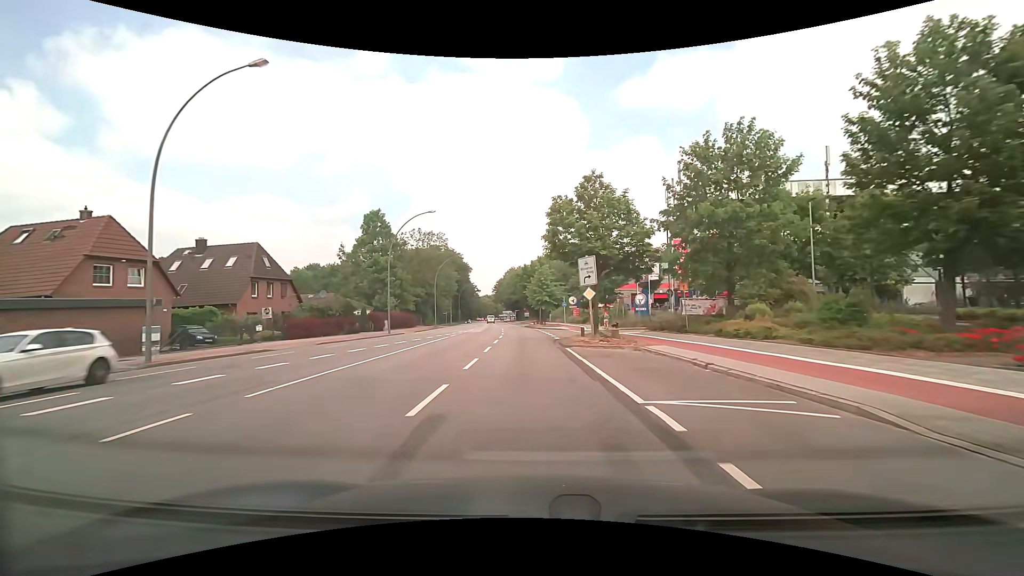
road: secondary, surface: asphalt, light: Day
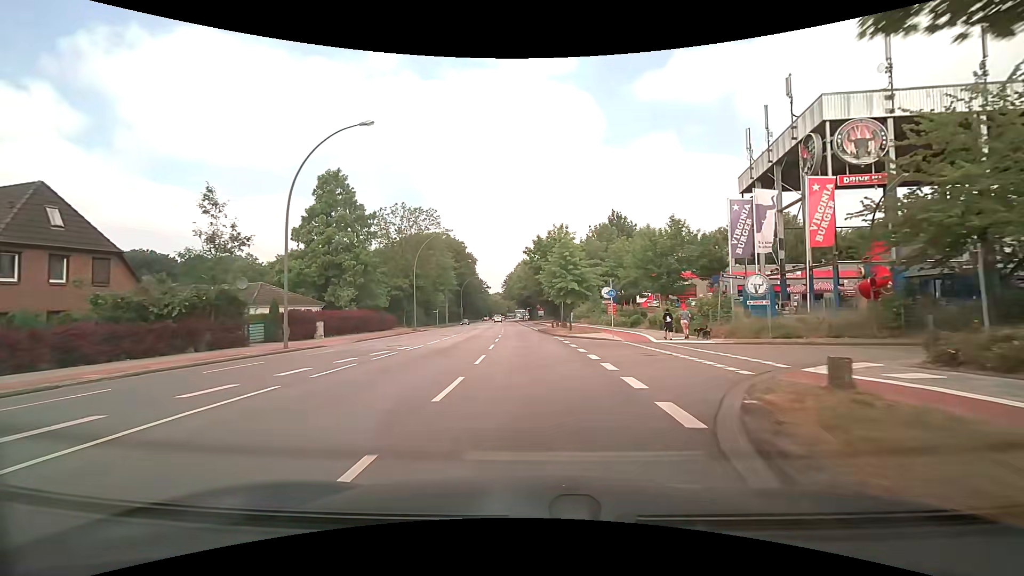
(-0.3, +23.2) m; -2°
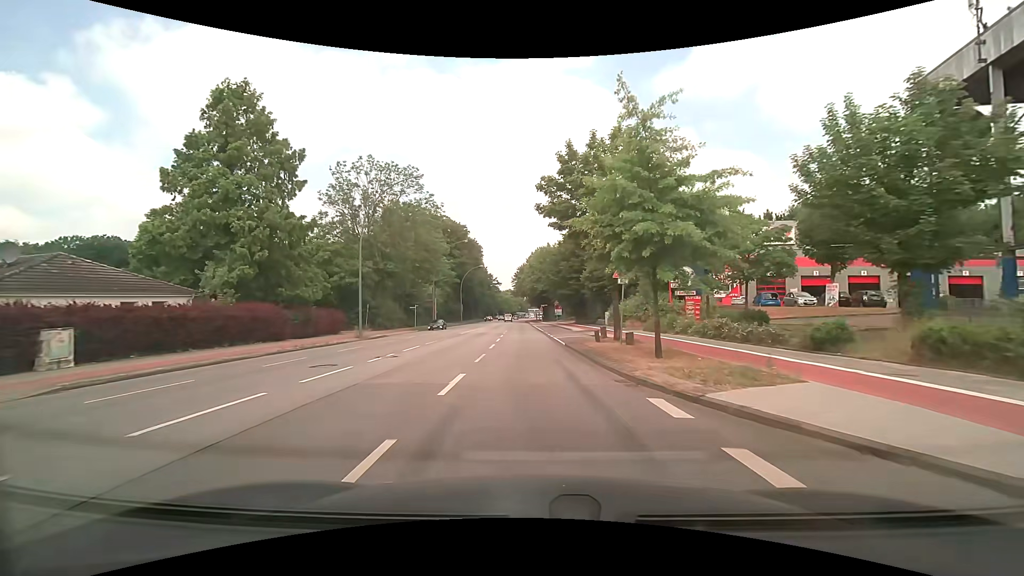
(-0.3, +23.4) m; -1°
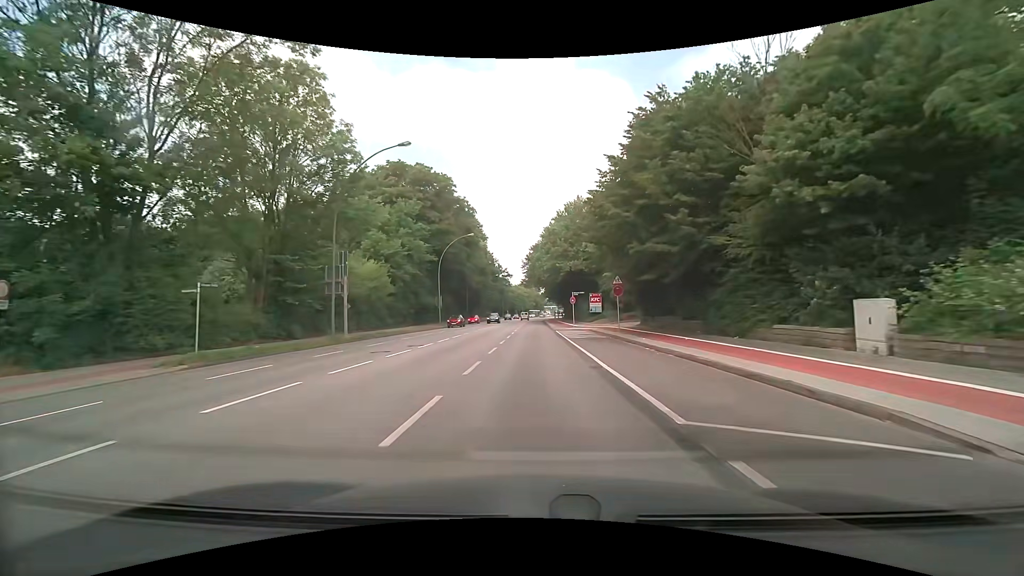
(-0.7, +39.3) m; -2°
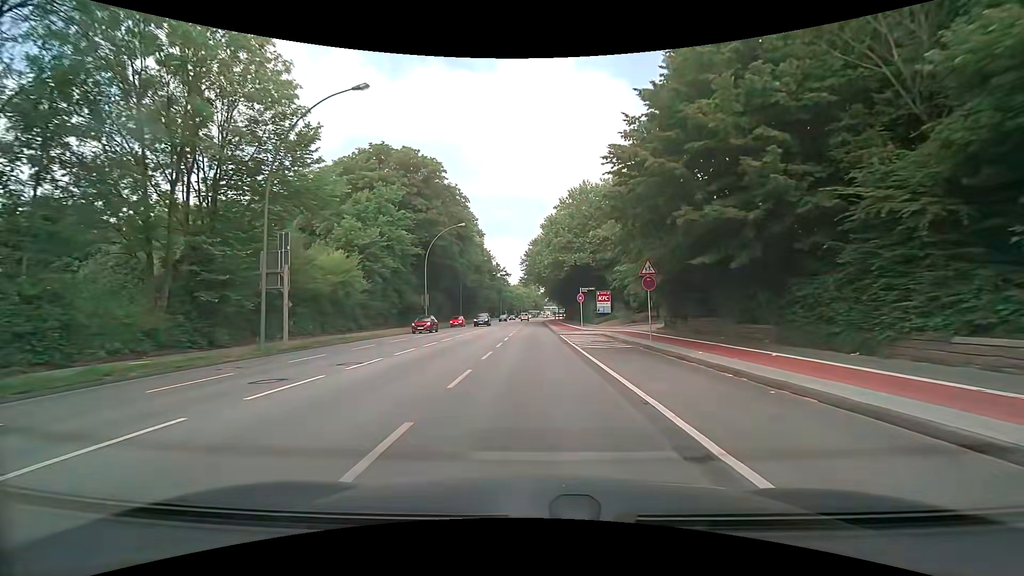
(0.0, +7.9) m; 0°
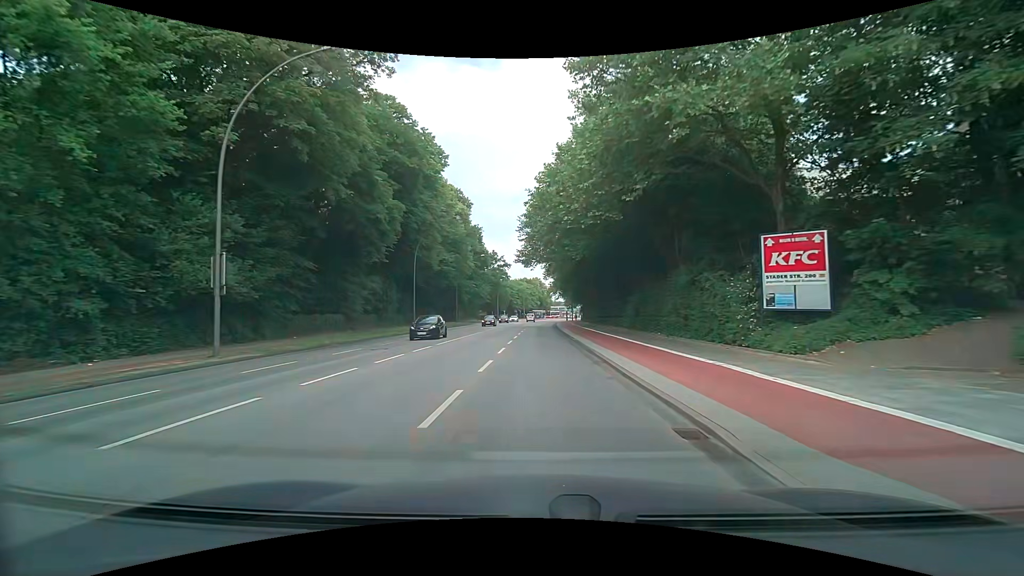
(-0.2, +39.2) m; -1°
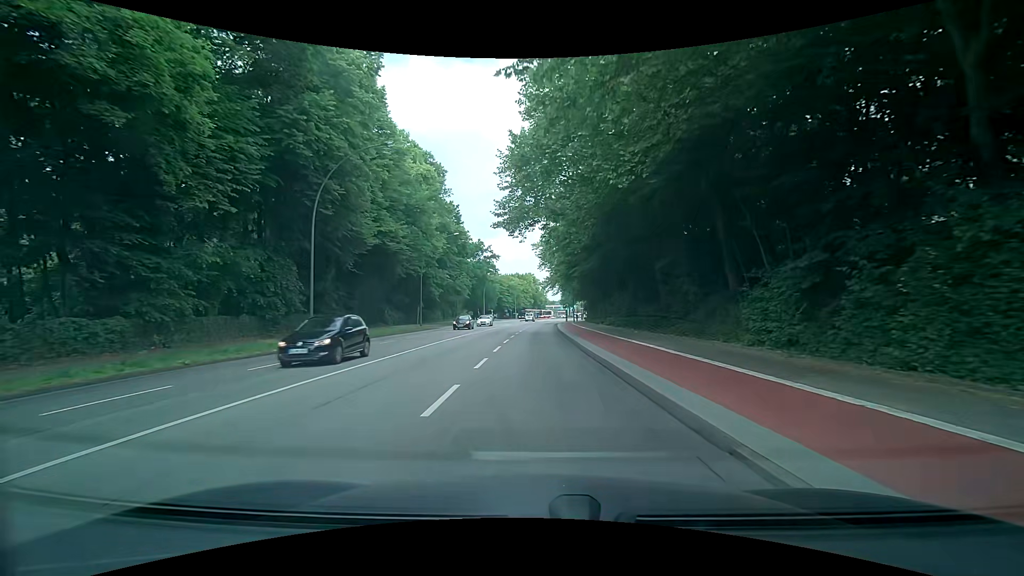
(+0.3, +23.3) m; +1°
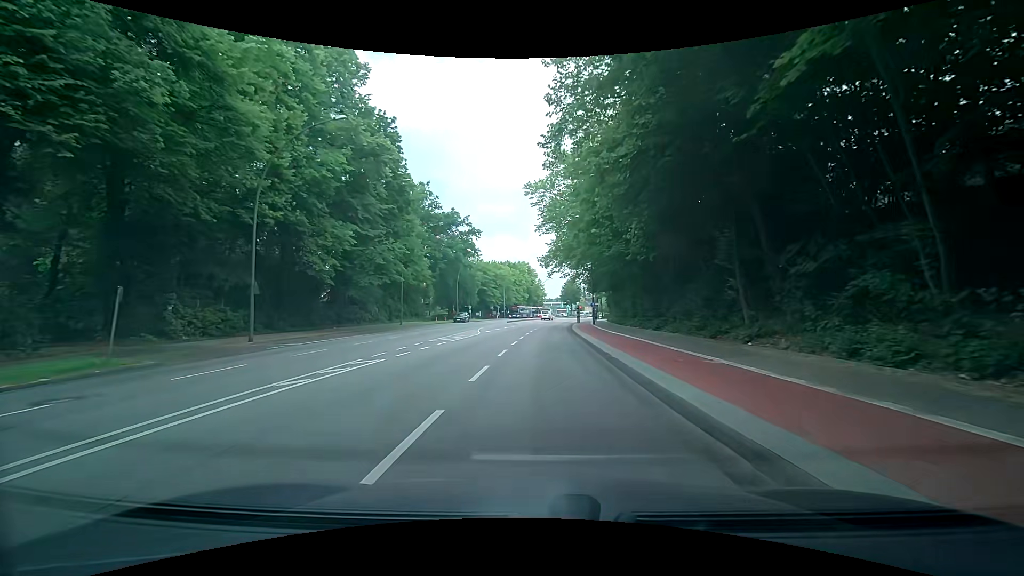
(-0.1, +38.6) m; 0°
(0, +10) (0, +20) (+1, +30) (+1, +40) (+2, +50) (+3, +60) (+4, +70) (+5, +80) (+6, +90) (+8, +100) m
